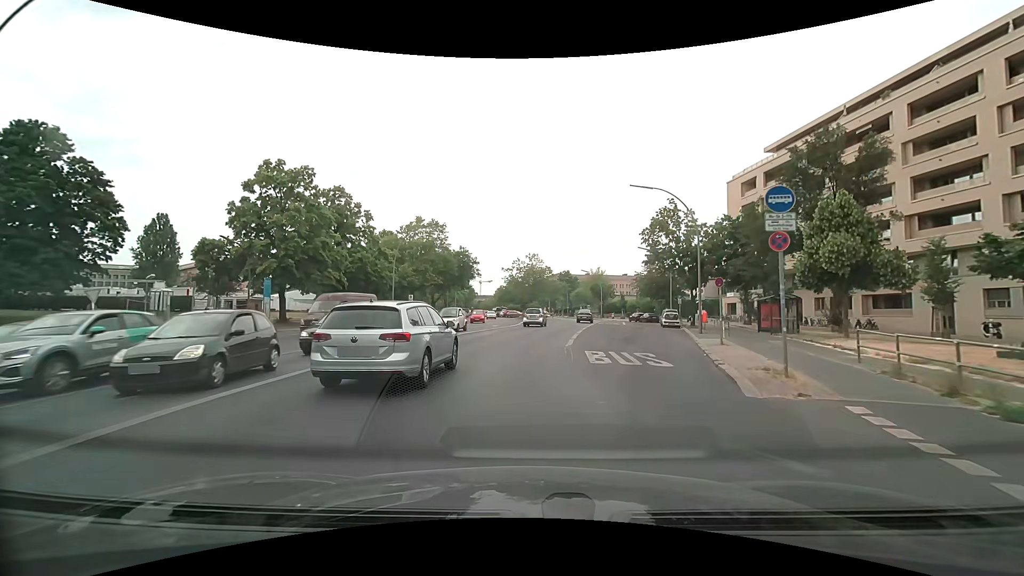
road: secondary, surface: asphalt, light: Day
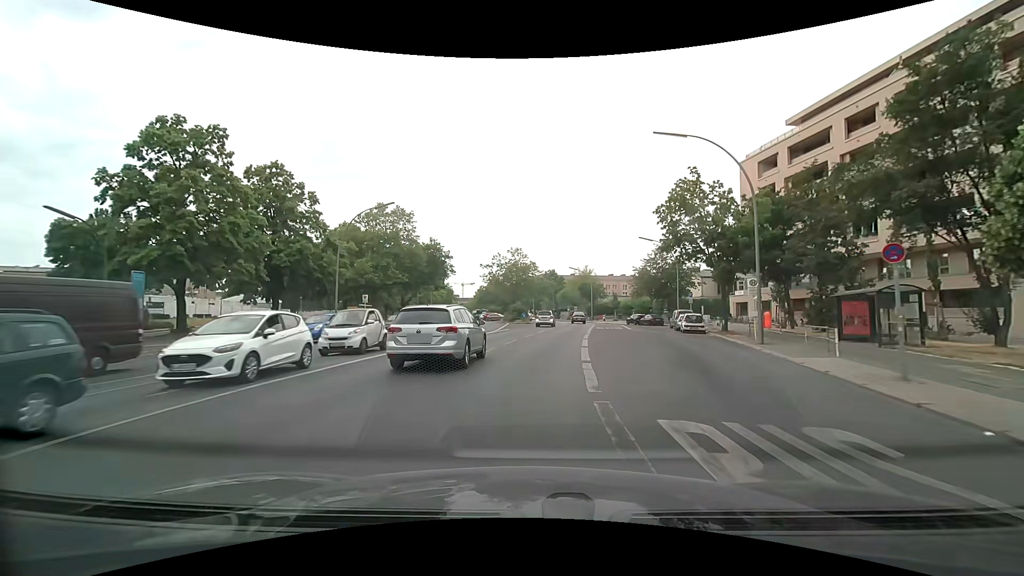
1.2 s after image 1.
(+0.1, +11.3) m; +1°
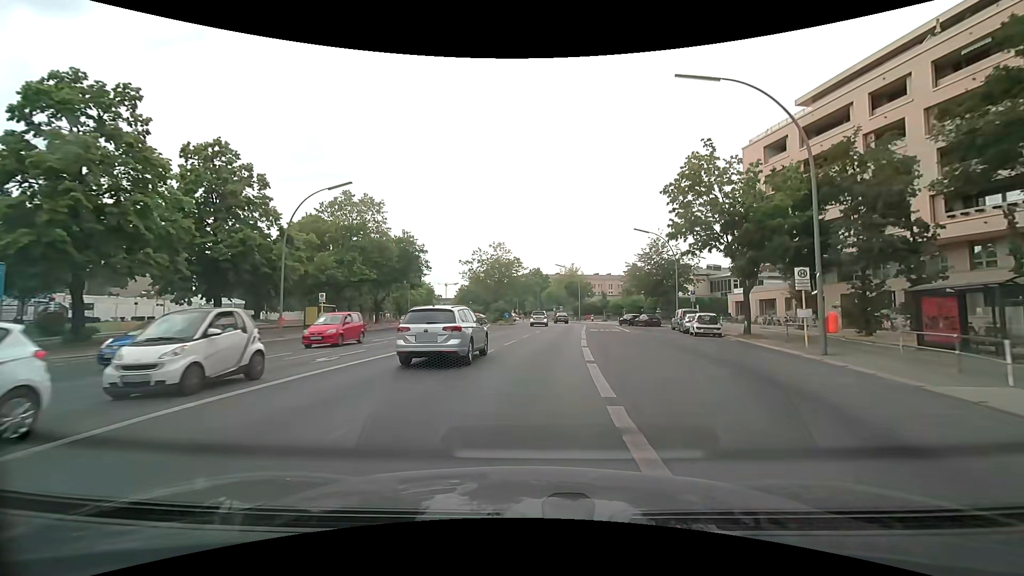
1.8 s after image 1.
(+0.2, +6.3) m; +2°
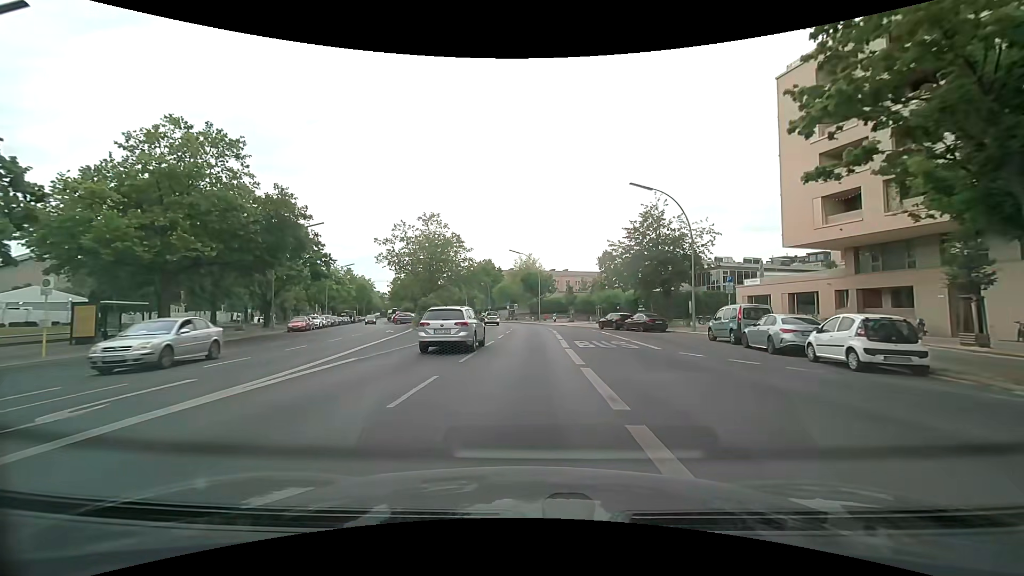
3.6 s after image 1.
(+1.0, +19.5) m; +5°
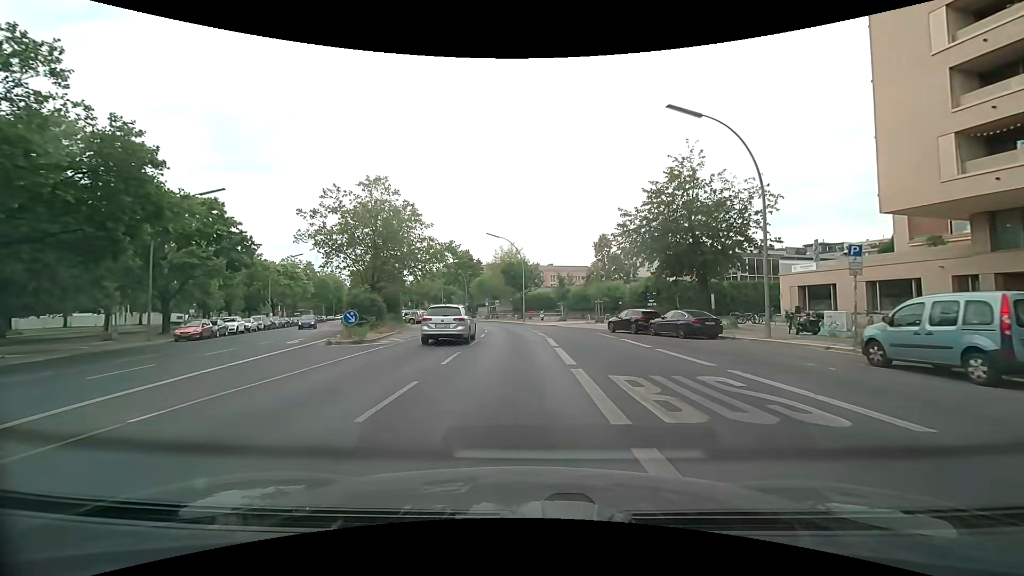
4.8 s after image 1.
(+0.3, +13.1) m; +2°
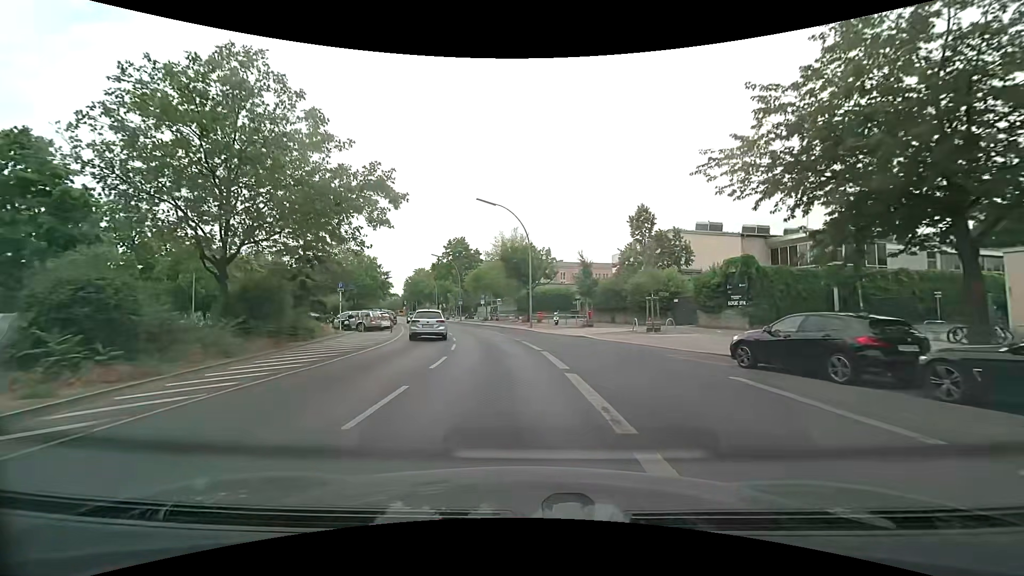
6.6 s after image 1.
(0.0, +18.3) m; -1°
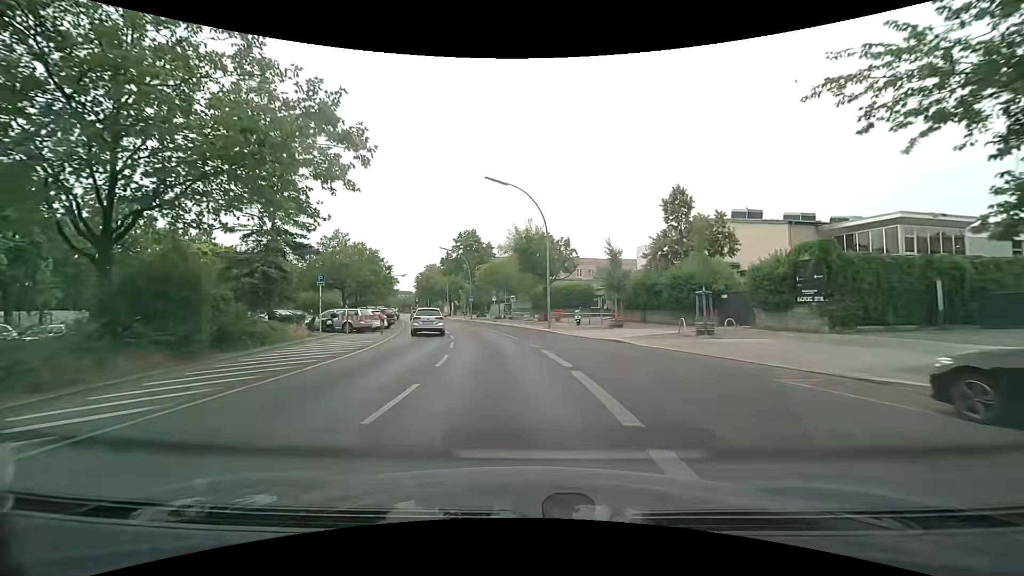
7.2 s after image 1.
(-0.1, +5.9) m; -1°
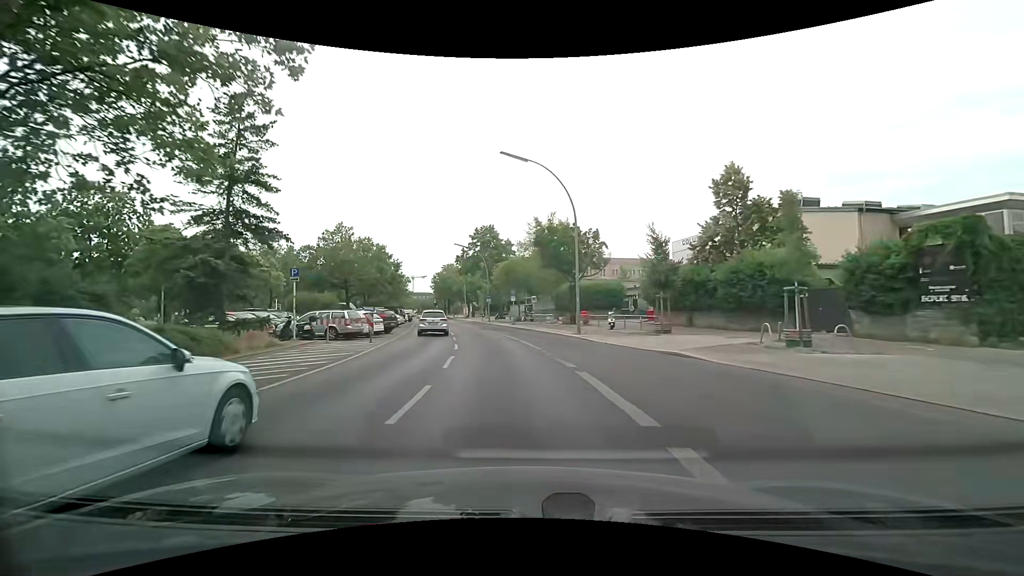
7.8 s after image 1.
(-0.1, +5.9) m; -2°
(0, +10) (-1, +20) (-2, +30) (-4, +40) (-6, +50) (-8, +59) (-11, +69) (-14, +79) (-16, +88) (-19, +98) m
